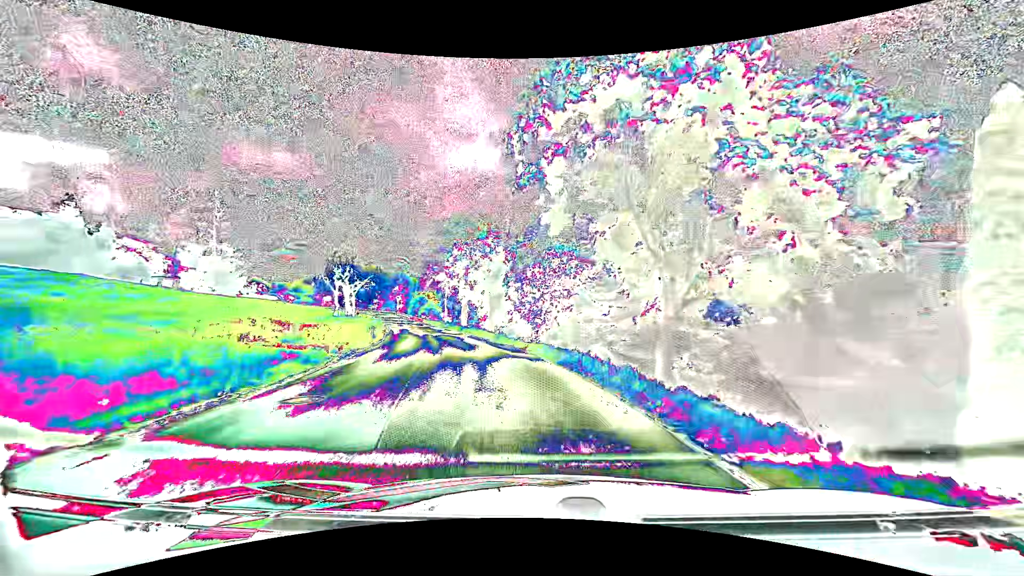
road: tertiary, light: Day
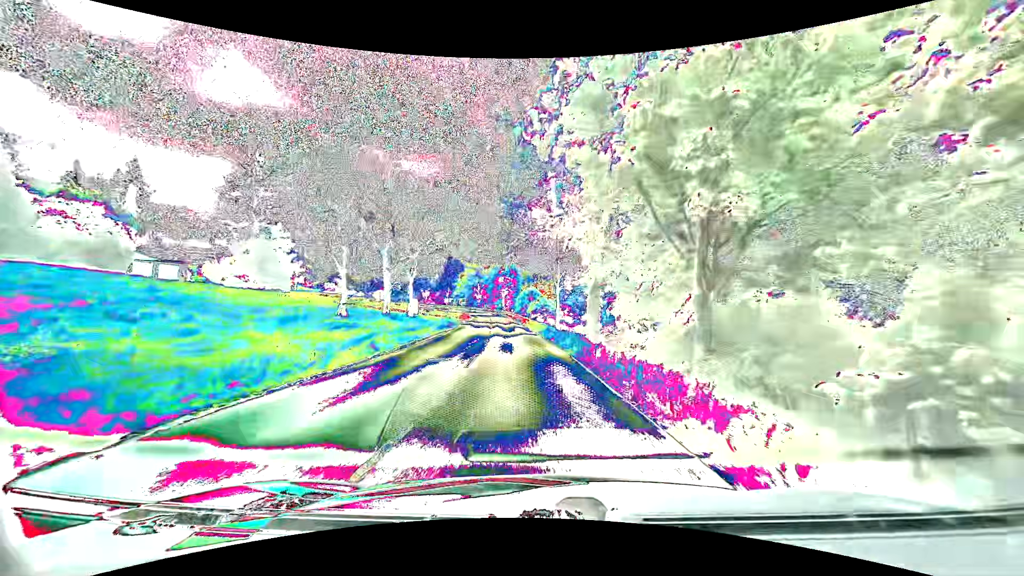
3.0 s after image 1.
(-4.9, +31.6) m; -14°
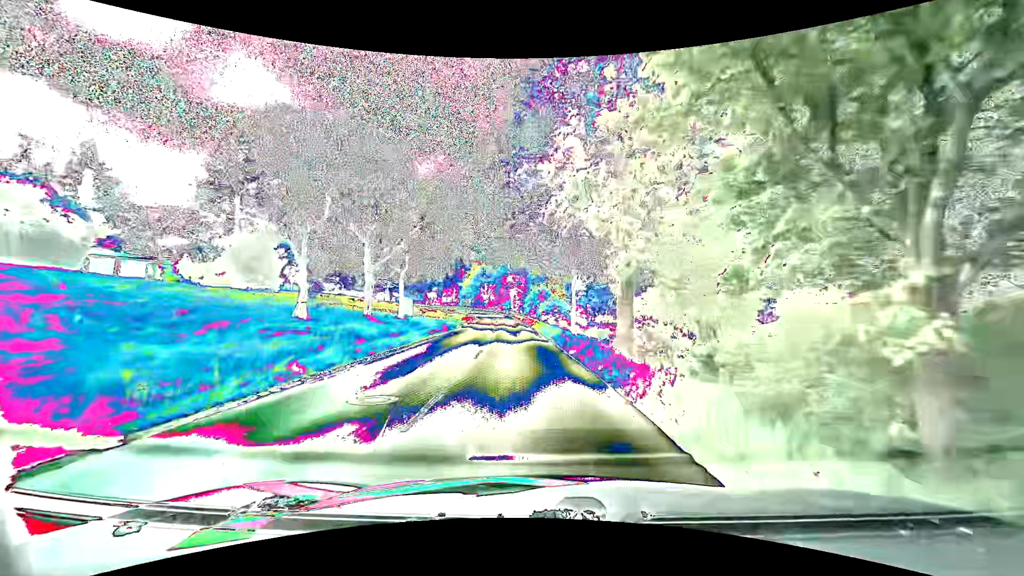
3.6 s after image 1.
(-0.1, +6.8) m; -2°
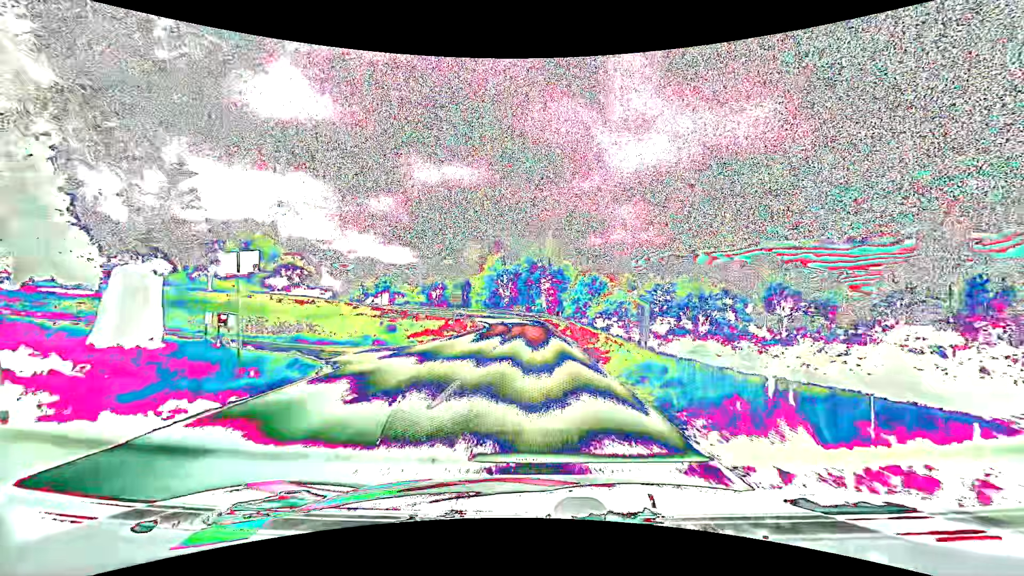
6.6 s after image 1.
(-1.4, +35.3) m; -4°
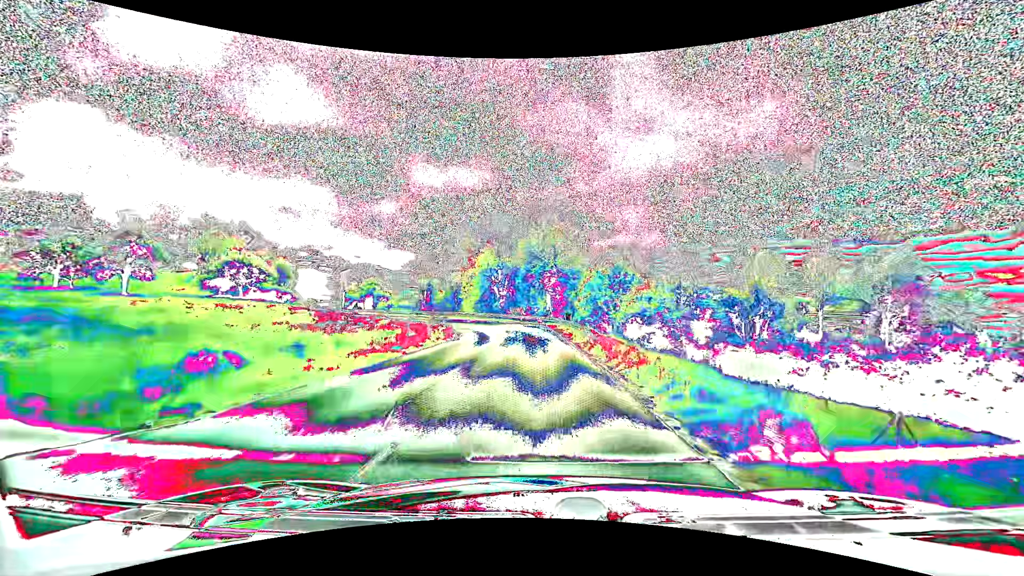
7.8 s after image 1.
(0.0, +13.8) m; 0°
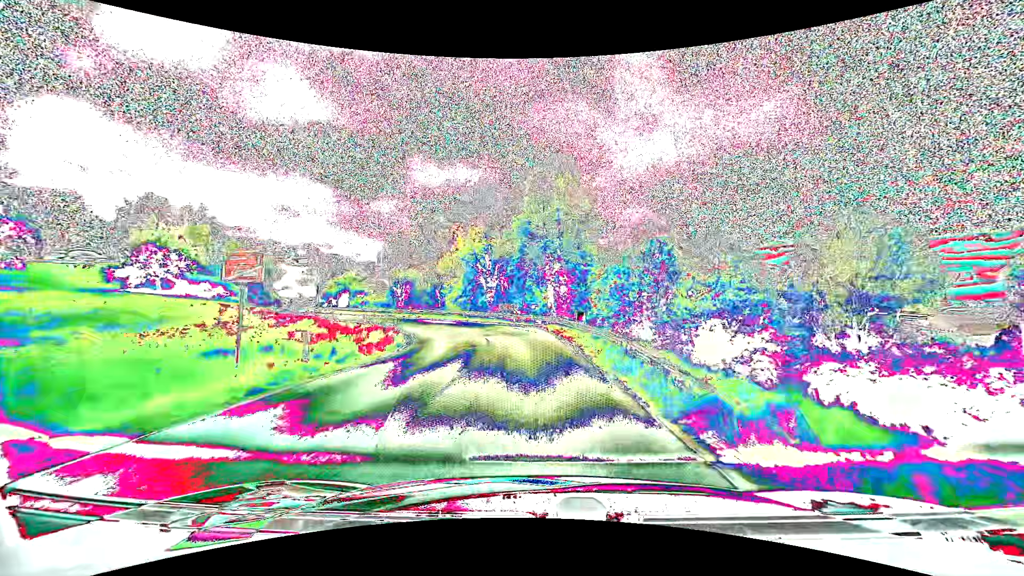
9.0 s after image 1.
(+0.1, +13.1) m; +1°
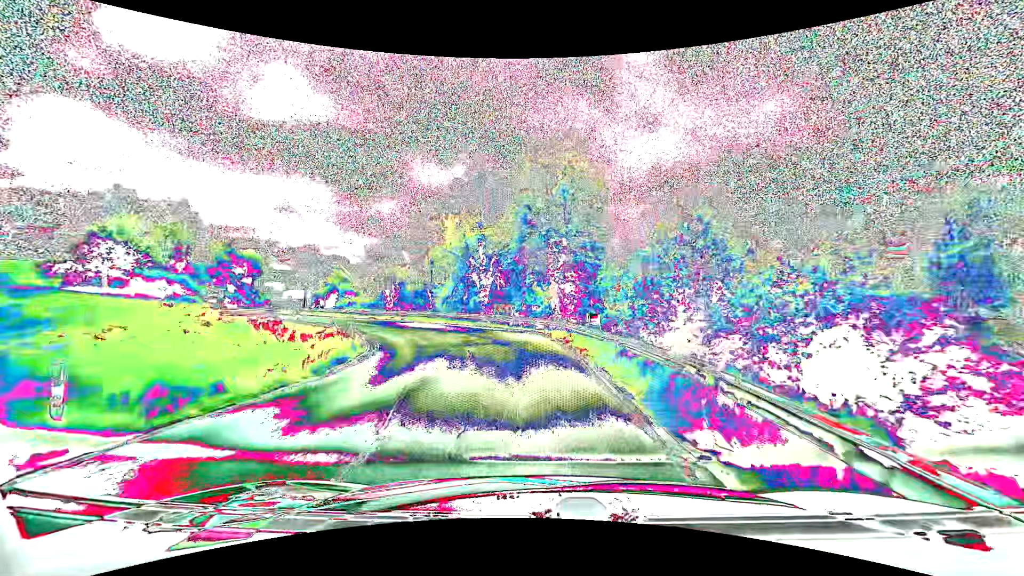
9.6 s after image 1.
(0.0, +6.2) m; 0°
